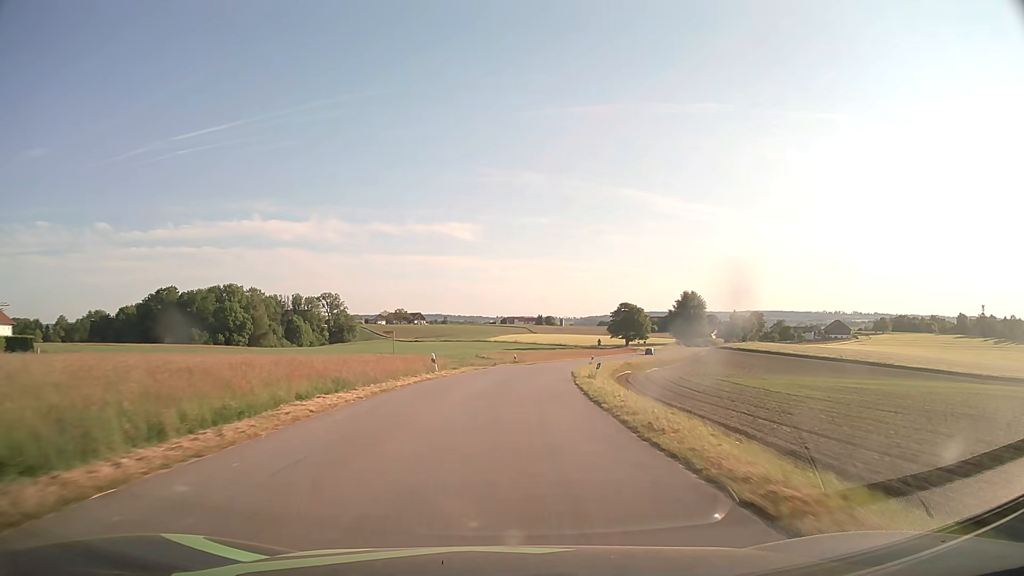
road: tertiary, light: Day
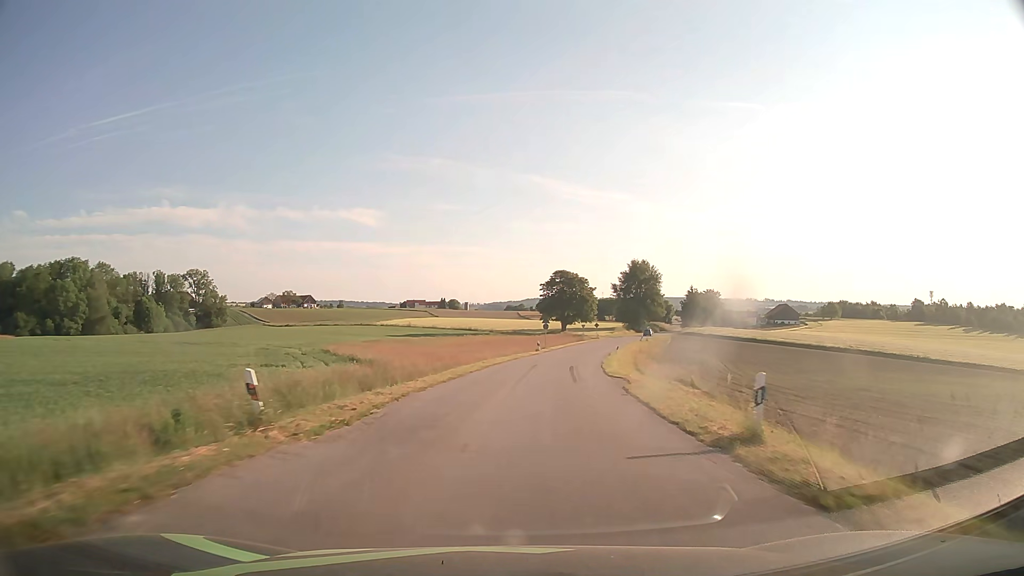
(+2.9, +53.4) m; +8°
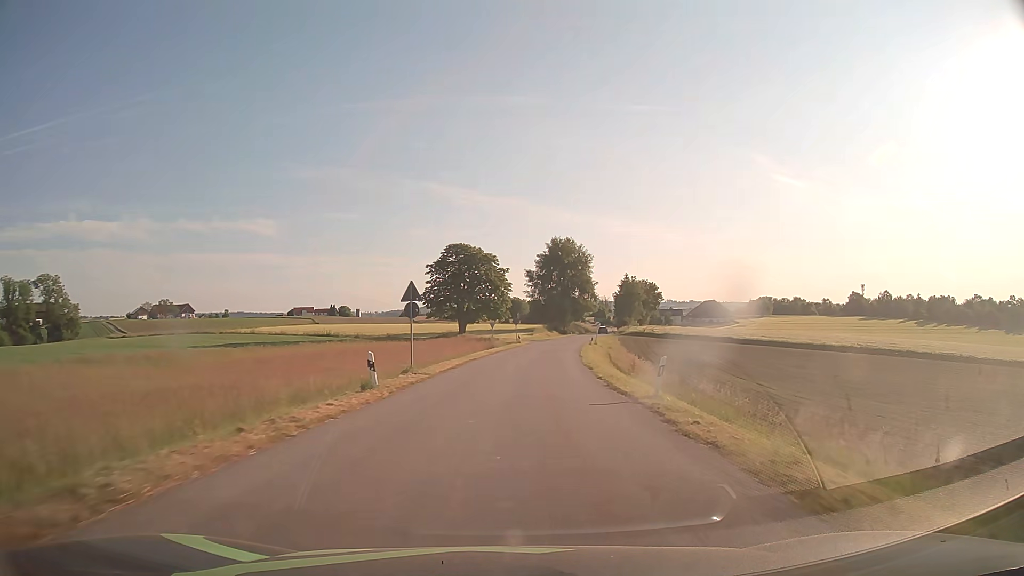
(+3.5, +42.5) m; +9°
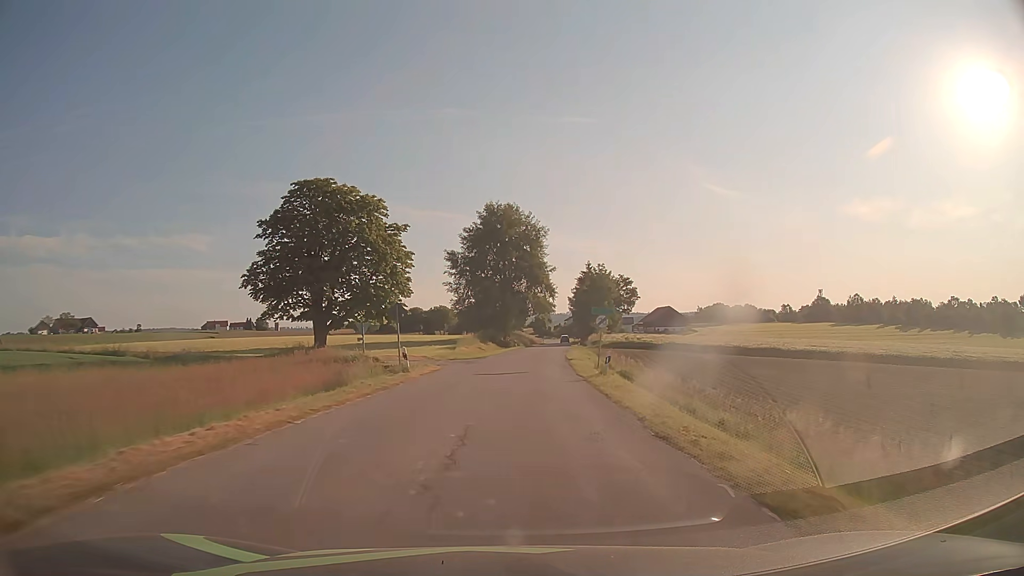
(+2.3, +42.2) m; +6°
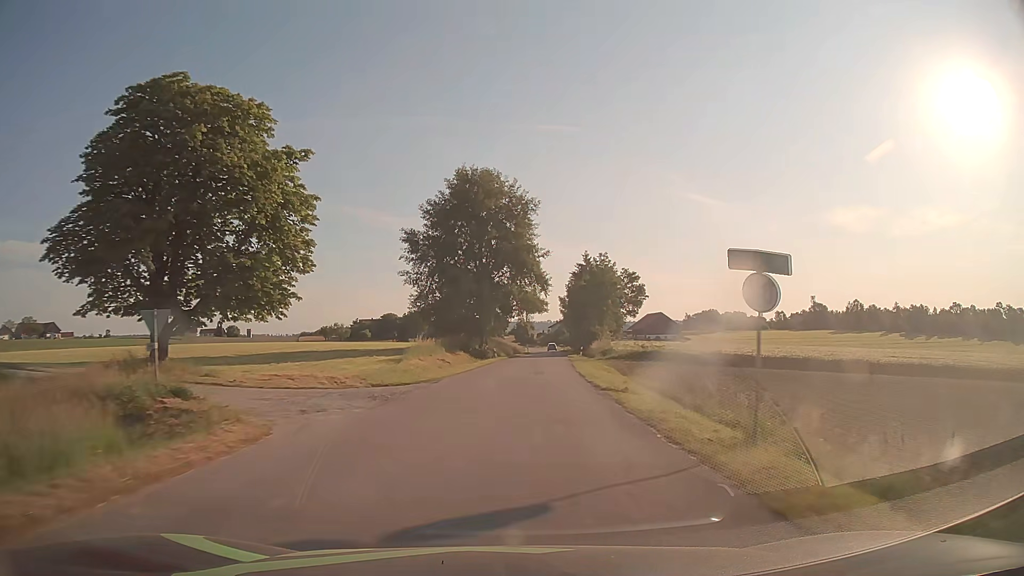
(+0.3, +21.0) m; +2°
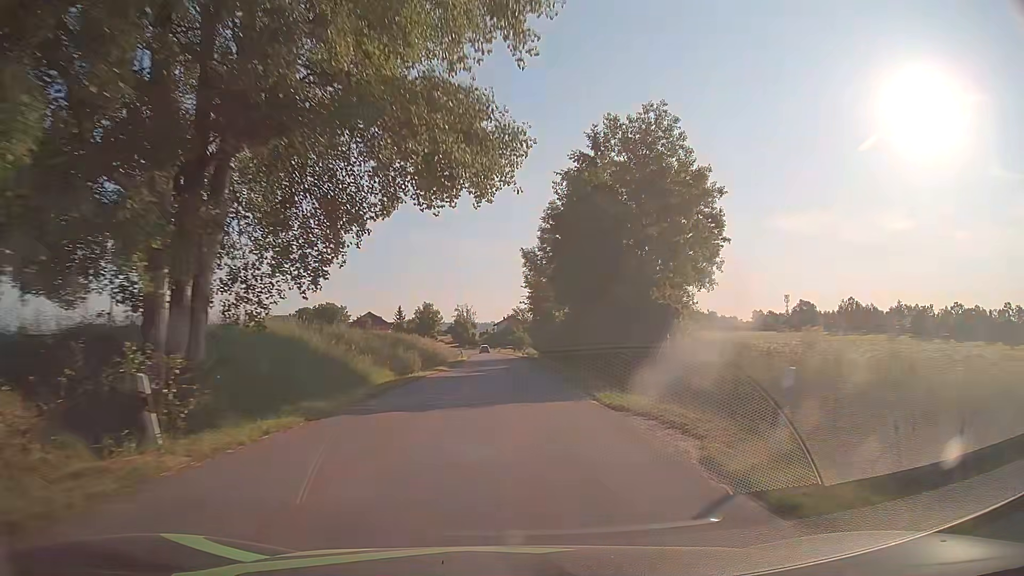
(+2.6, +52.4) m; +5°
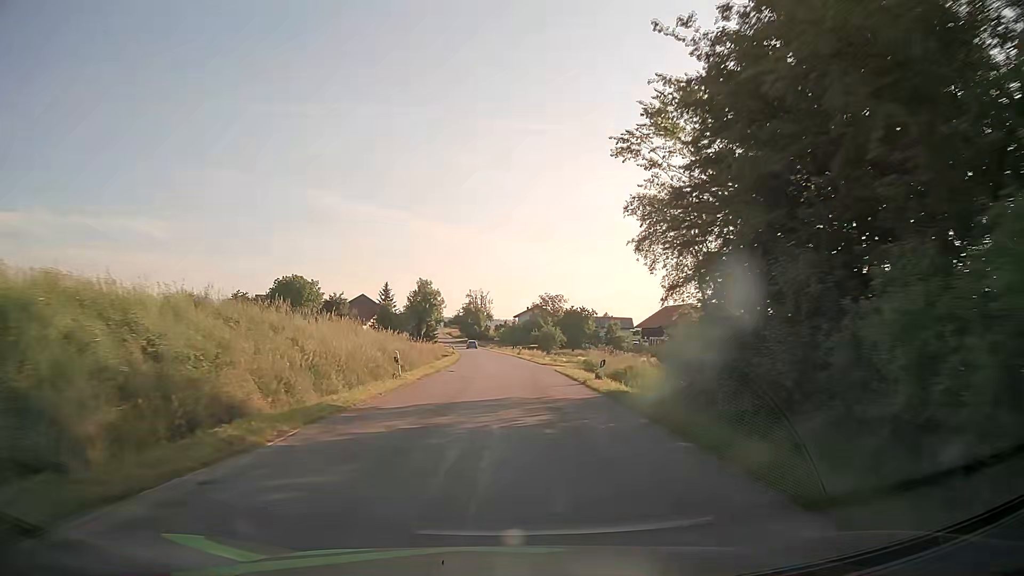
(-0.7, +52.7) m; -2°
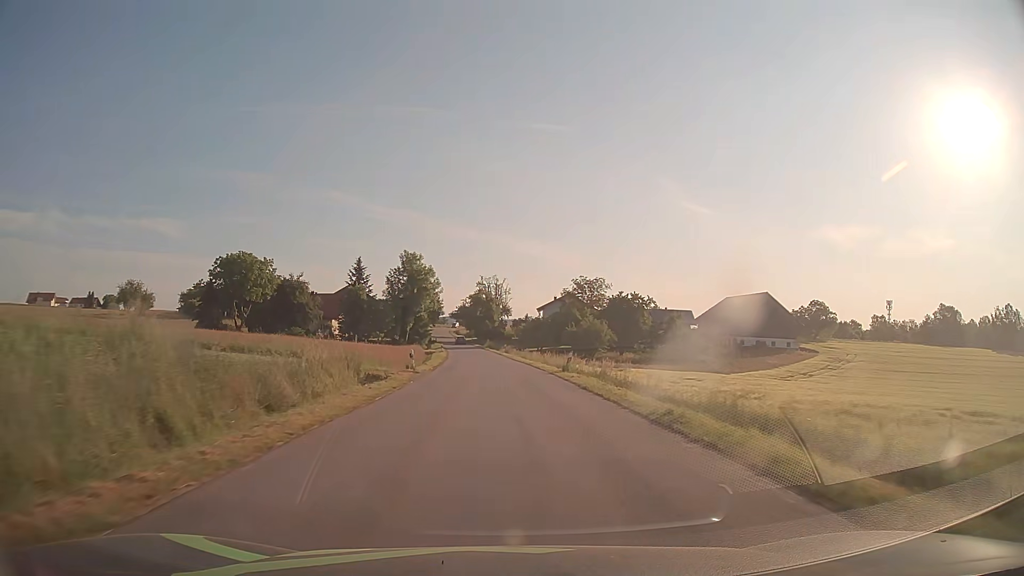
(-0.5, +42.3) m; -2°
(0, +10) (0, +20) (0, +30) (-1, +40) (-1, +50) (-2, +60) (-3, +70) (-3, +80) (-4, +90) (-5, +100) m
